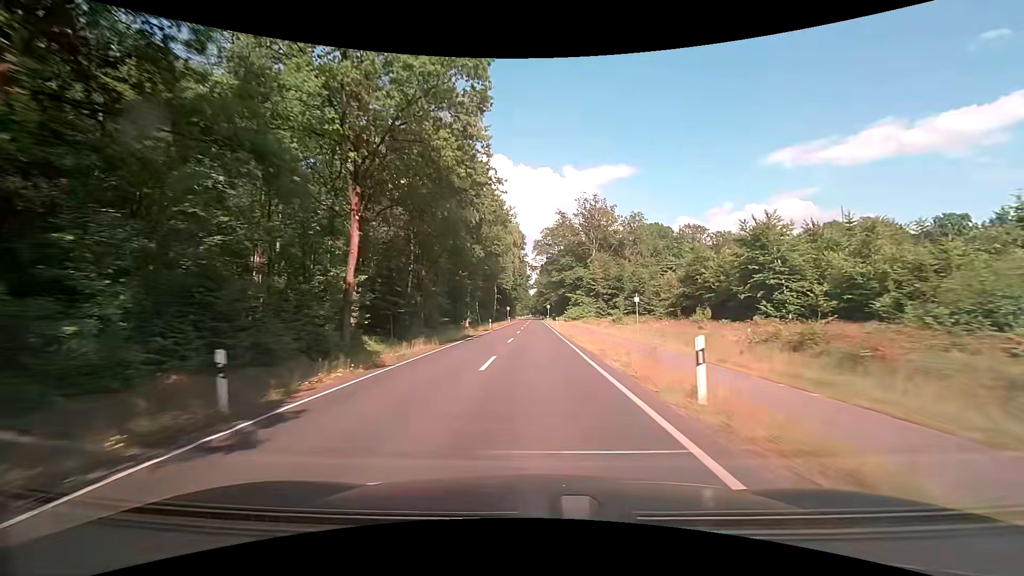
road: secondary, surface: asphalt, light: Day
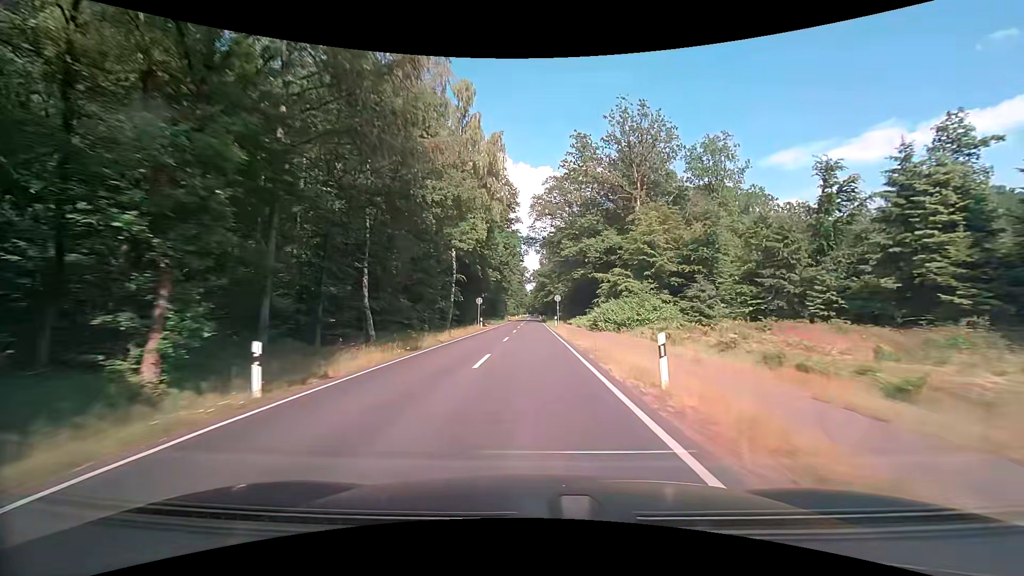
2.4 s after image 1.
(-0.3, +48.8) m; -1°
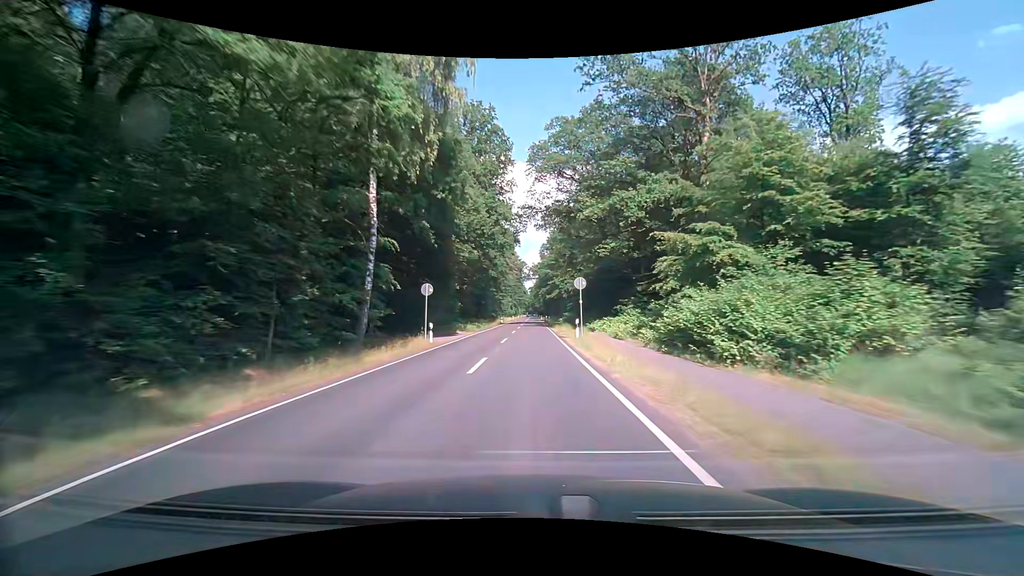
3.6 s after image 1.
(+0.1, +25.1) m; 0°
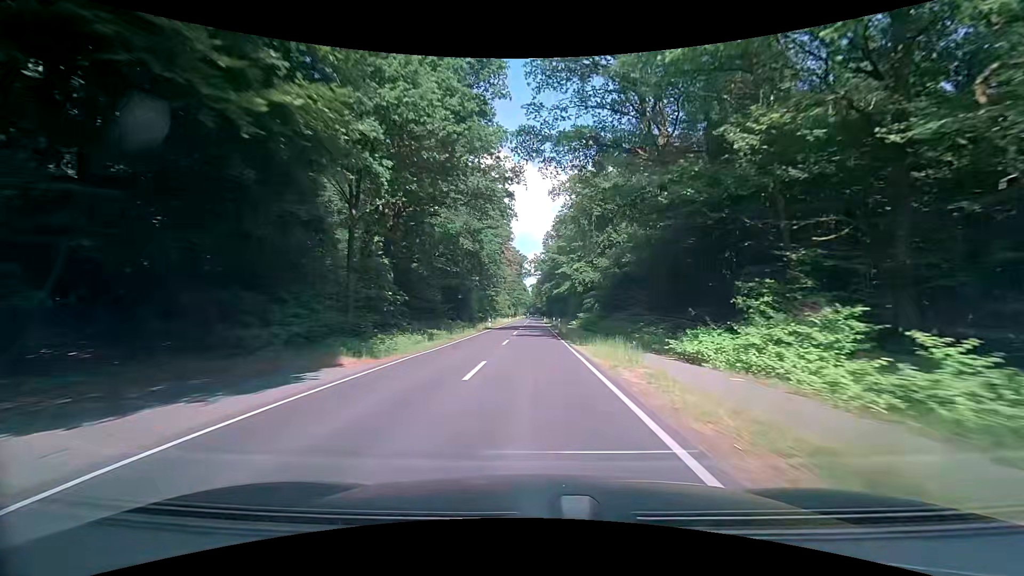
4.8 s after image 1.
(+0.1, +25.5) m; 0°
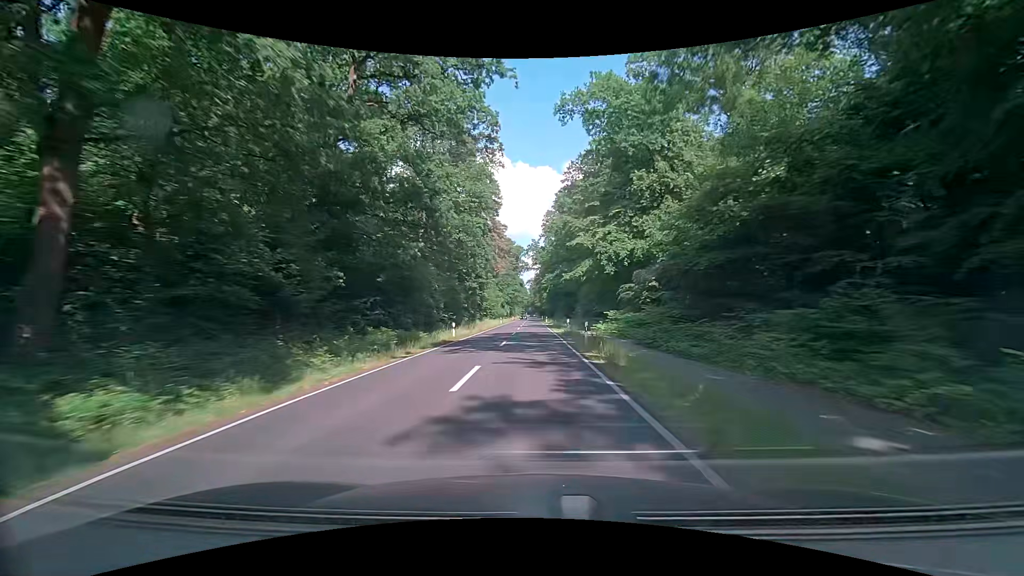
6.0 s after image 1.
(-0.1, +25.9) m; 0°
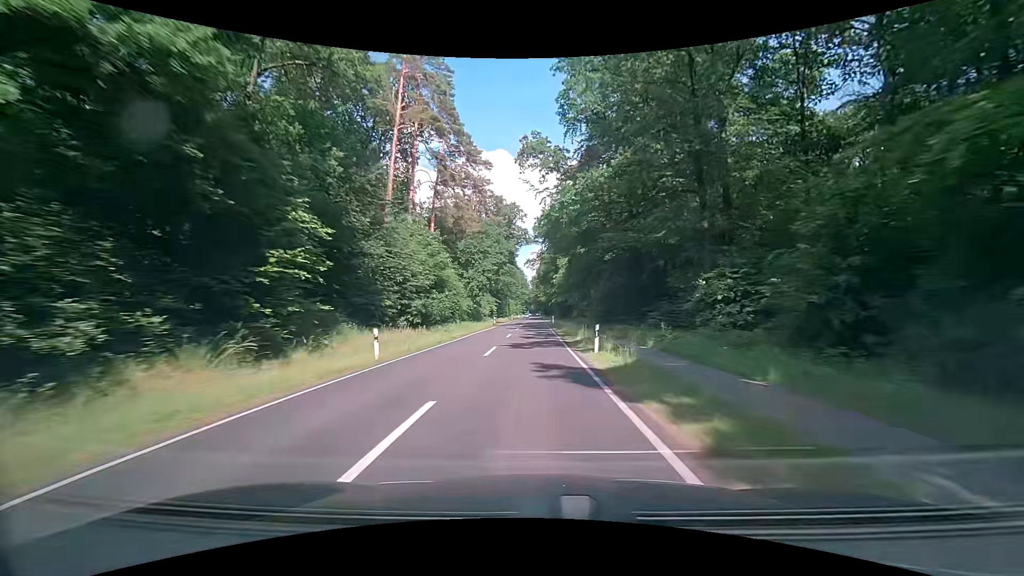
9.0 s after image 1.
(+0.7, +65.9) m; 0°
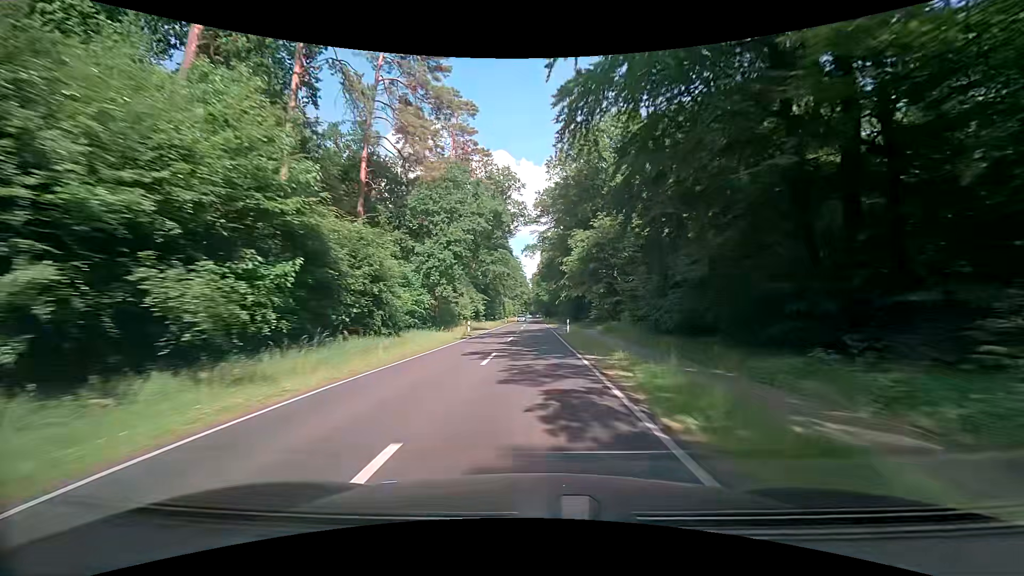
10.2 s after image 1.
(-0.1, +26.8) m; 0°
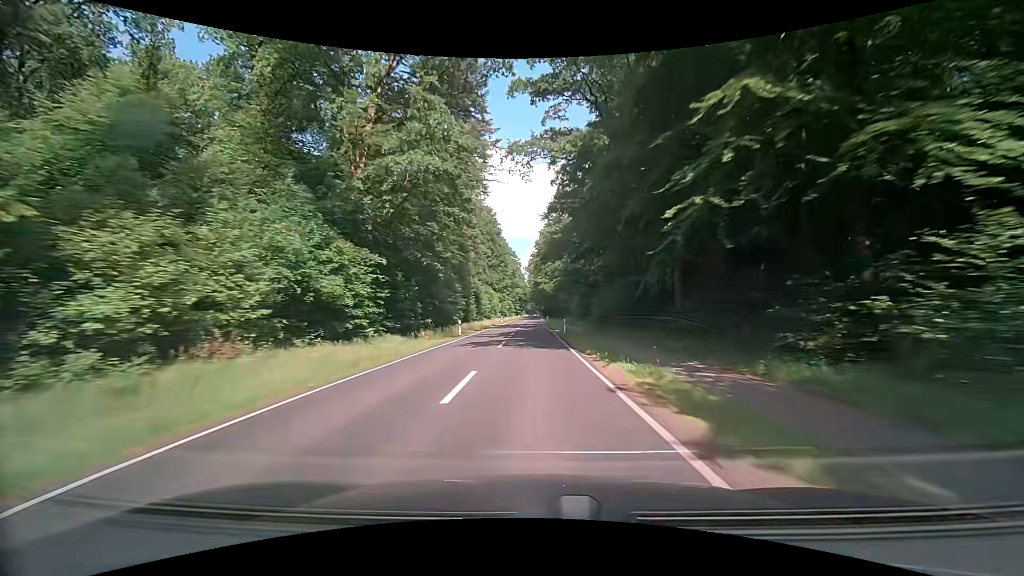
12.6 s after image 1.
(+0.5, +54.3) m; 0°
(0, +10) (0, +20) (0, +30) (+1, +40) (+1, +50) (+1, +60) (+1, +70) (+1, +80) (+1, +90) (+1, +100) m
